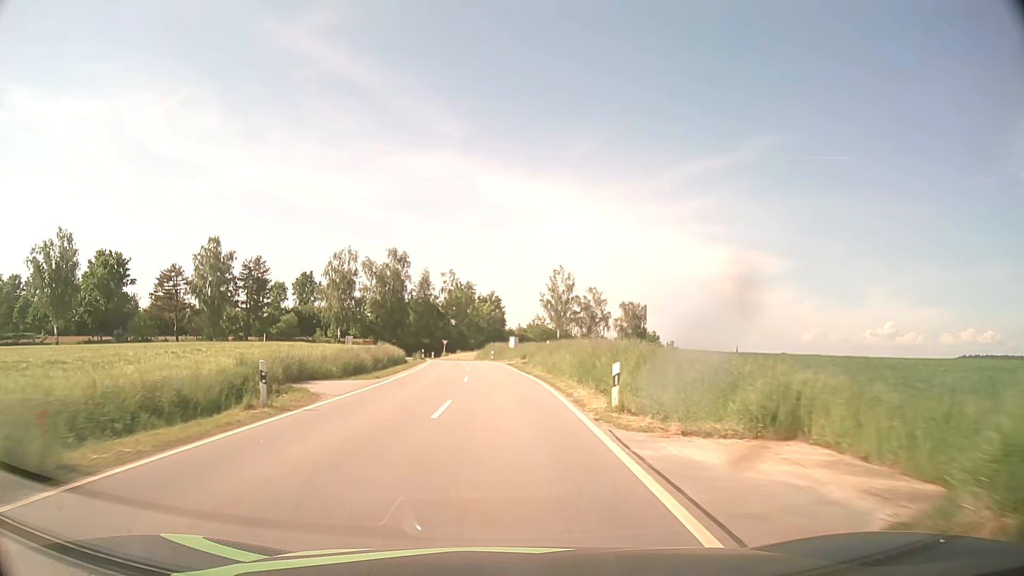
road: tertiary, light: Day
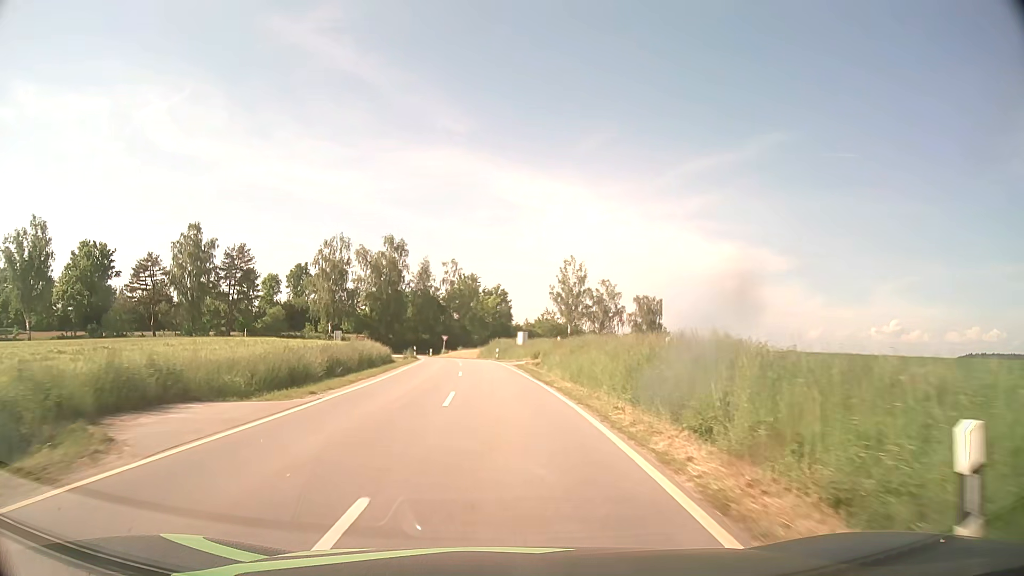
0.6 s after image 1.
(-0.1, +10.2) m; -1°
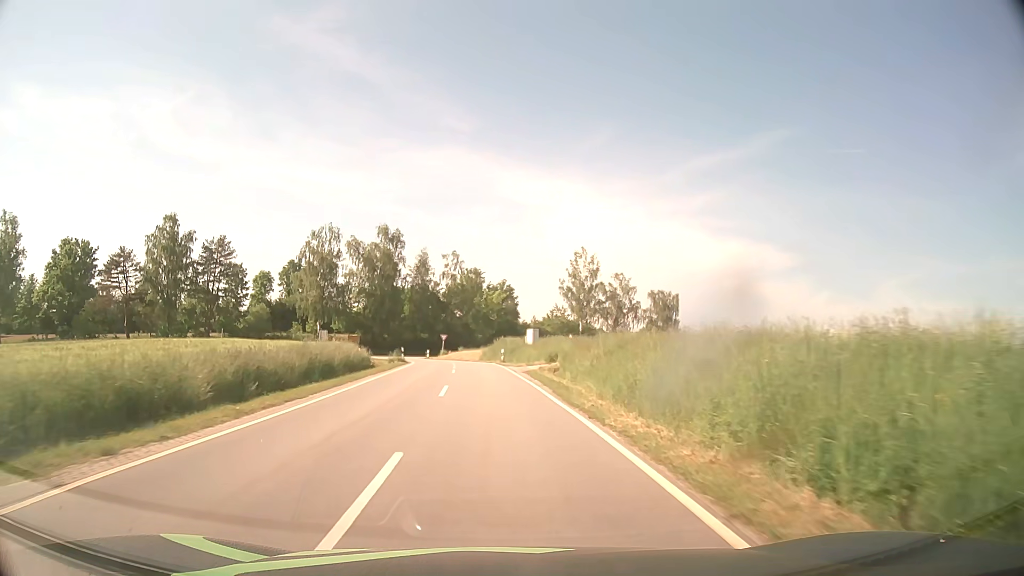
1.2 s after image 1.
(0.0, +9.8) m; 0°
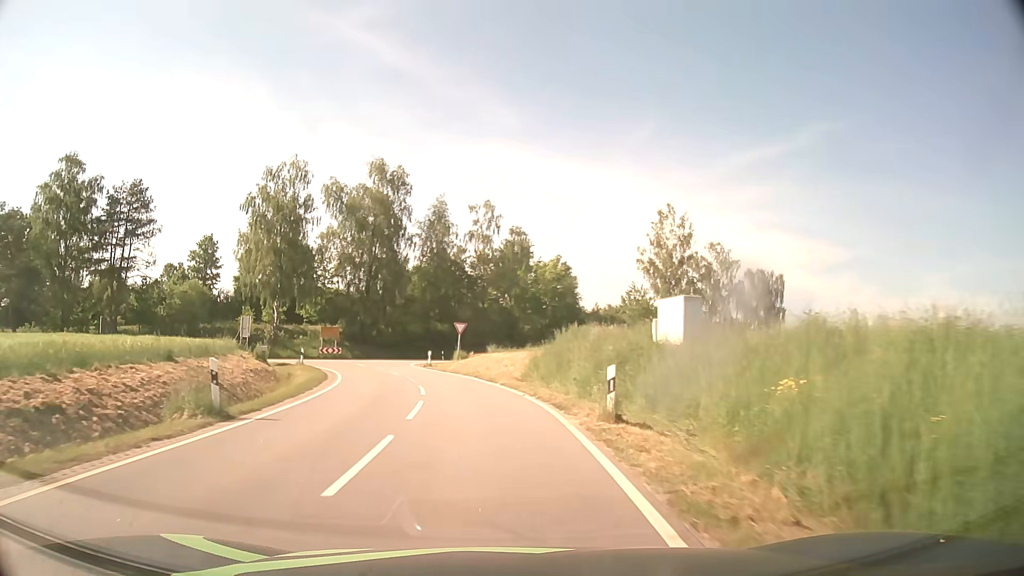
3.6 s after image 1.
(-1.0, +34.5) m; -4°
(0, +10) (-1, +20) (-3, +30) (-6, +39) (-8, +49) (-4, +58) (+4, +64) (+13, +69) (+21, +75) (+29, +81) m
